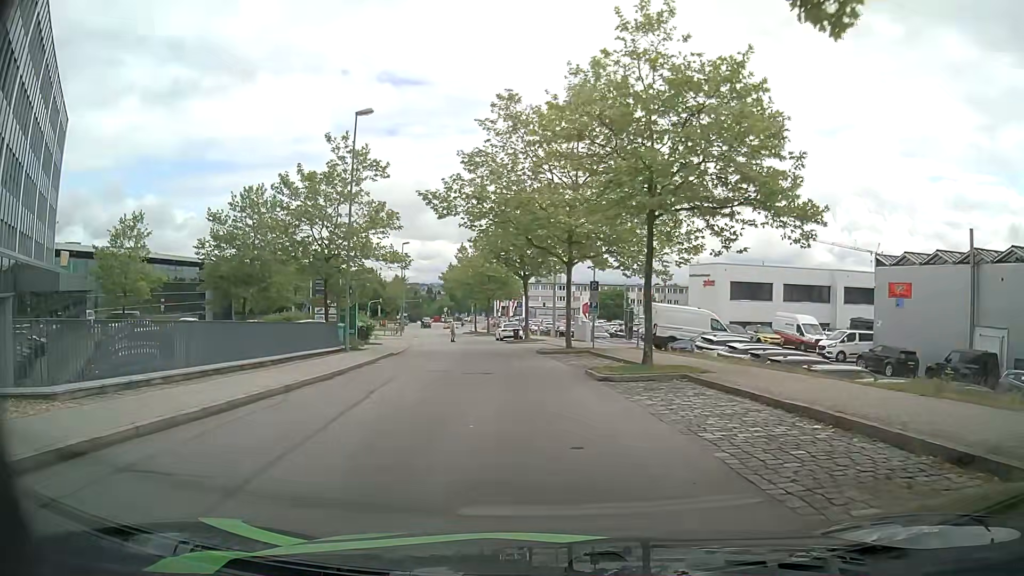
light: Day
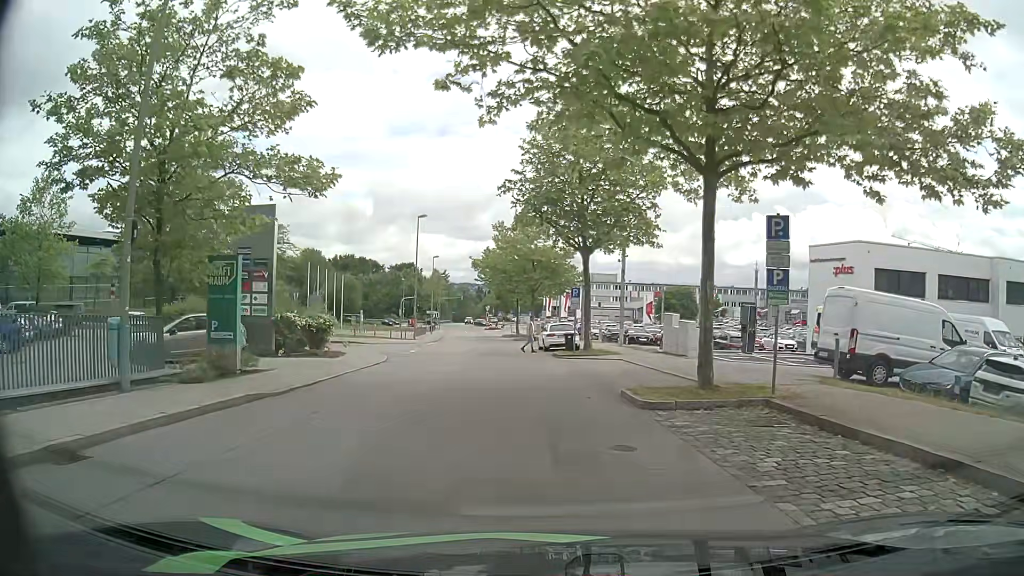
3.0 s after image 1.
(-0.6, +18.6) m; -3°
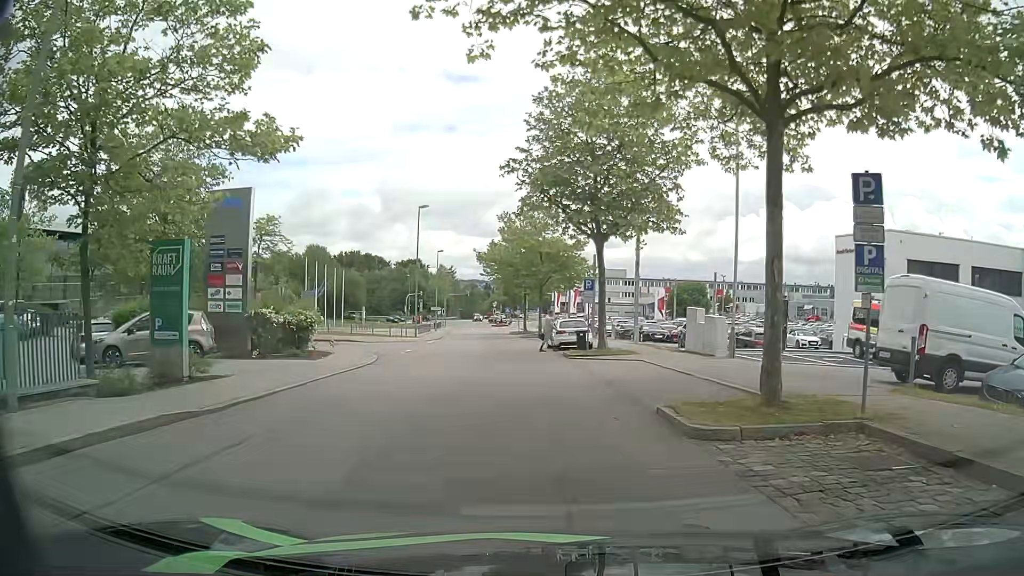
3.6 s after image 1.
(-0.1, +3.1) m; -1°
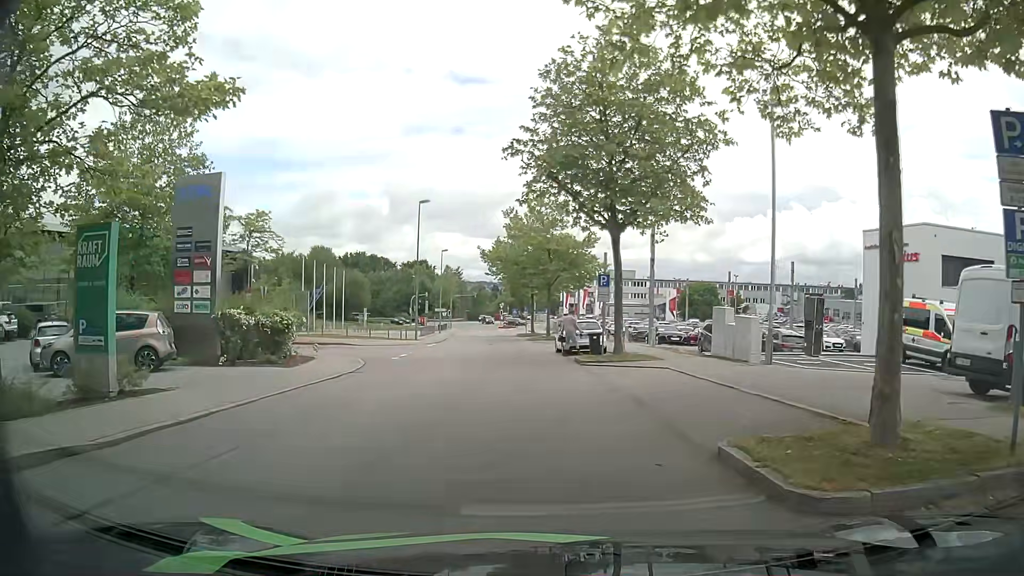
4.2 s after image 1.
(0.0, +3.0) m; 0°
